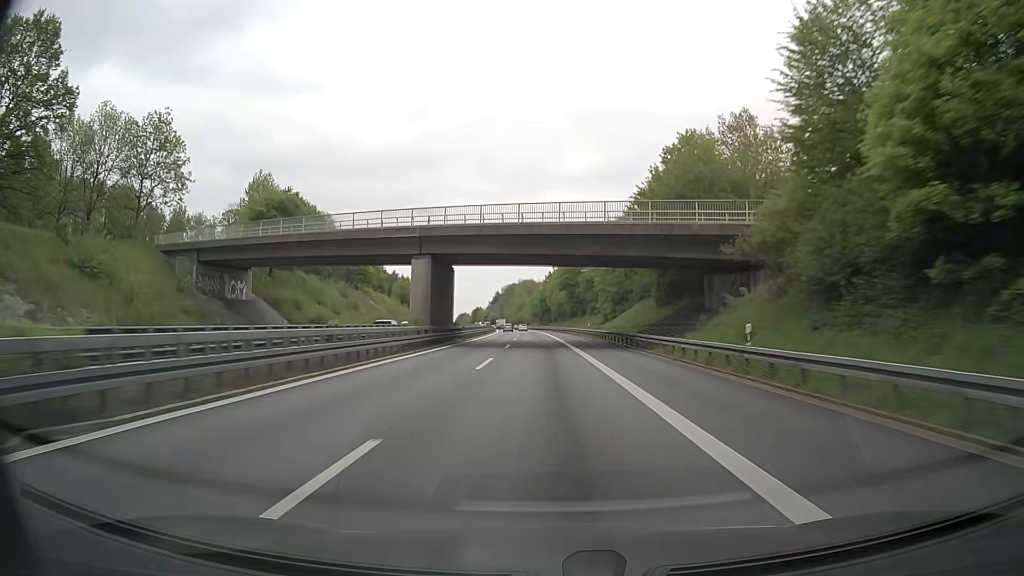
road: motorway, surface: asphalt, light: Day
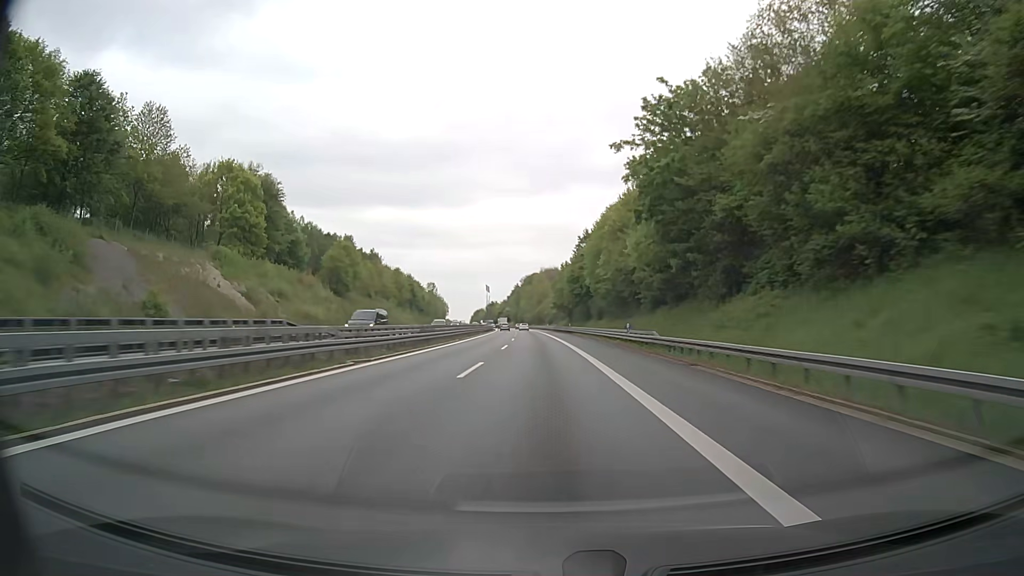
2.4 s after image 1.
(-1.2, +76.3) m; -2°
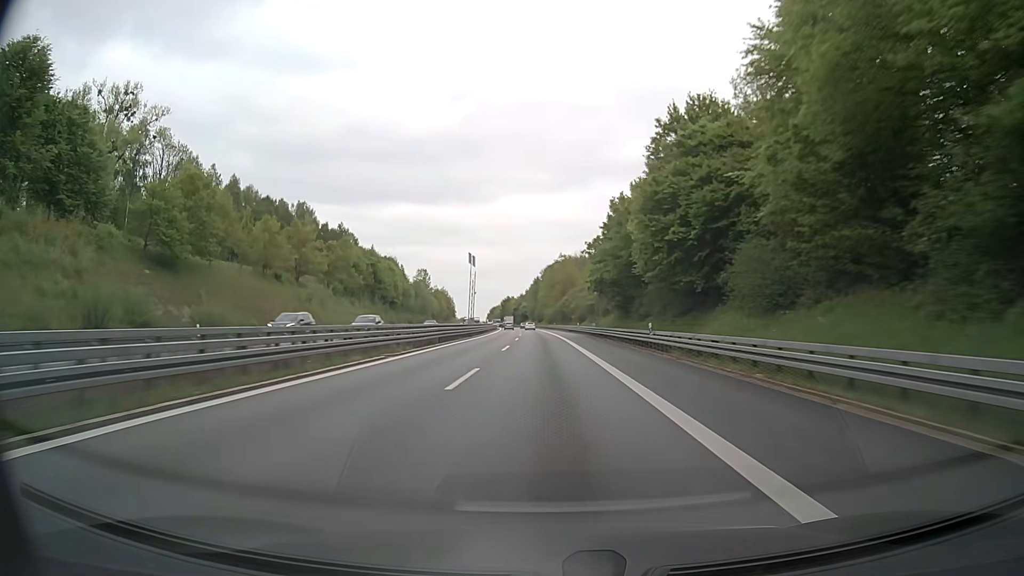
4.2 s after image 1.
(-0.8, +57.2) m; -1°
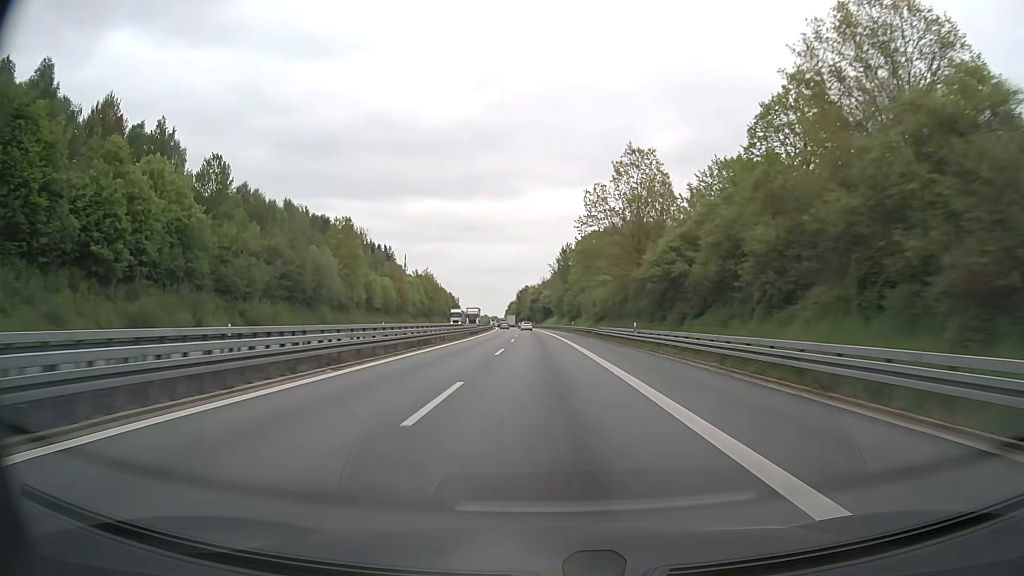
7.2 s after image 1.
(-2.3, +95.3) m; -3°
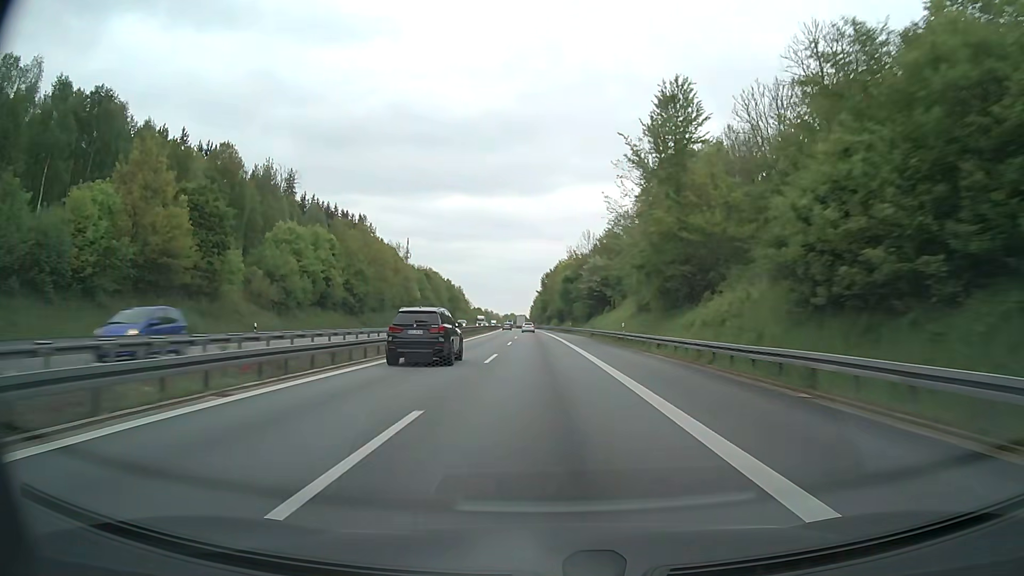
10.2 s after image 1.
(-2.3, +95.4) m; -2°
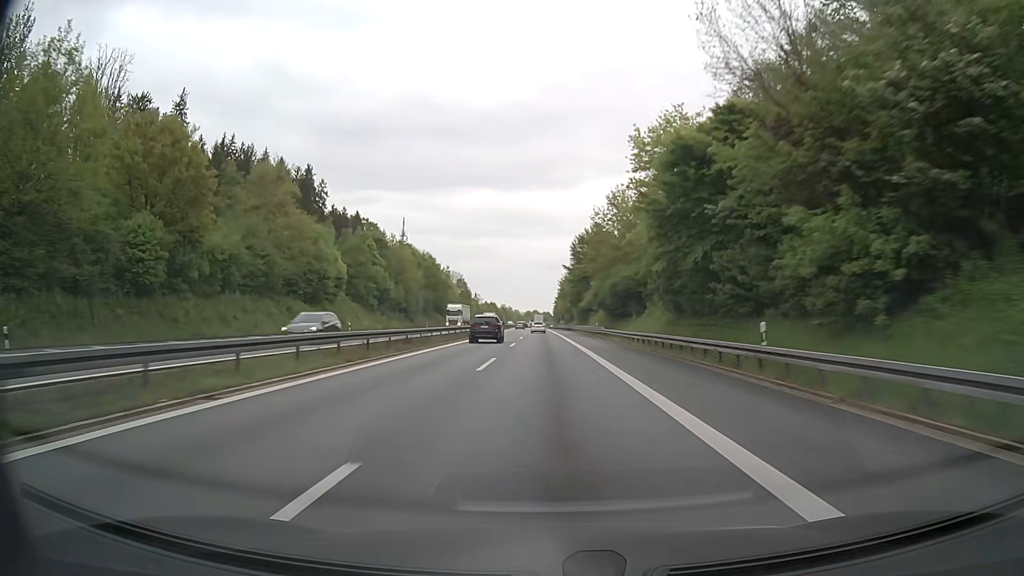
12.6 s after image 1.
(-1.6, +76.3) m; -2°
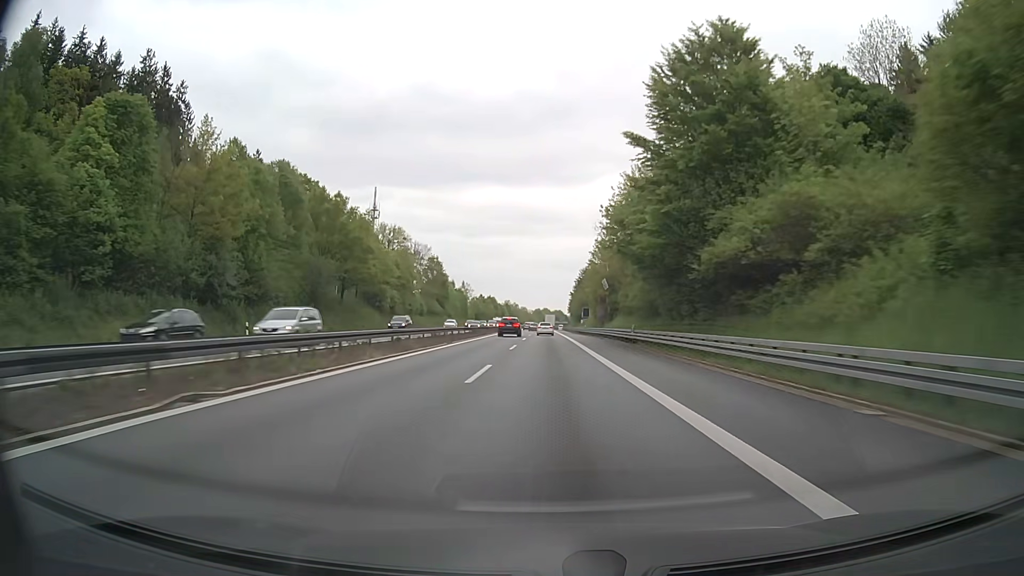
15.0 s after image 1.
(-0.6, +76.3) m; -1°
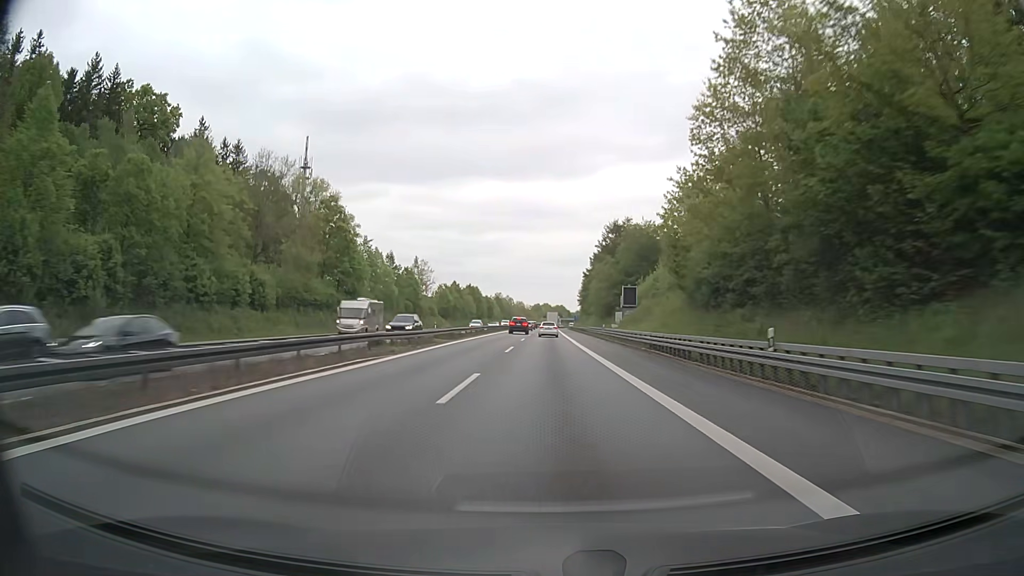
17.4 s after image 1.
(-0.1, +76.3) m; 0°
(0, +10) (0, +20) (0, +30) (0, +40) (0, +50) (0, +60) (0, +70) (0, +80) (0, +90) (0, +100) m
